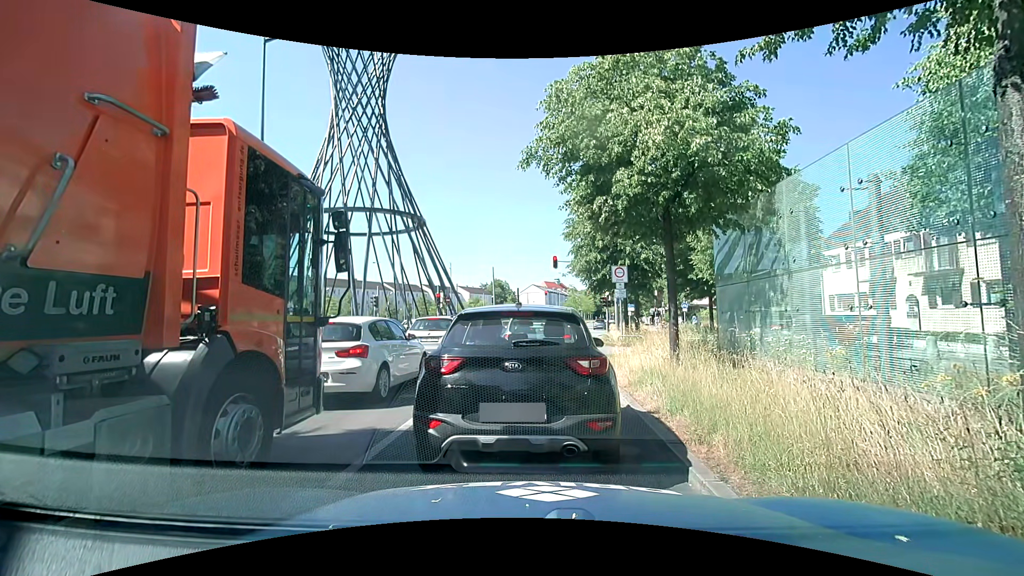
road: primary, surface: asphalt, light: Day
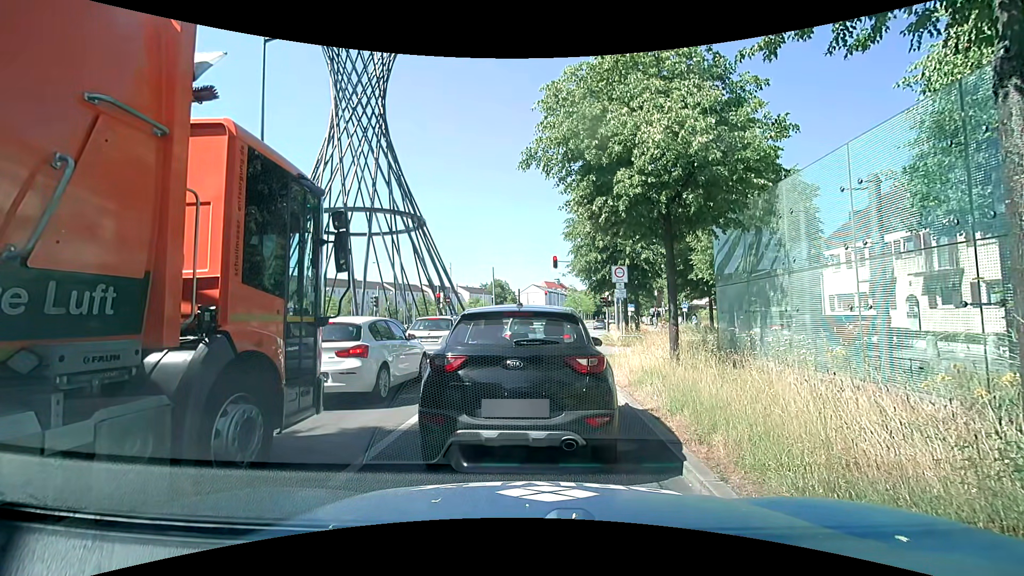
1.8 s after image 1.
(0.0, 0.0) m; 0°
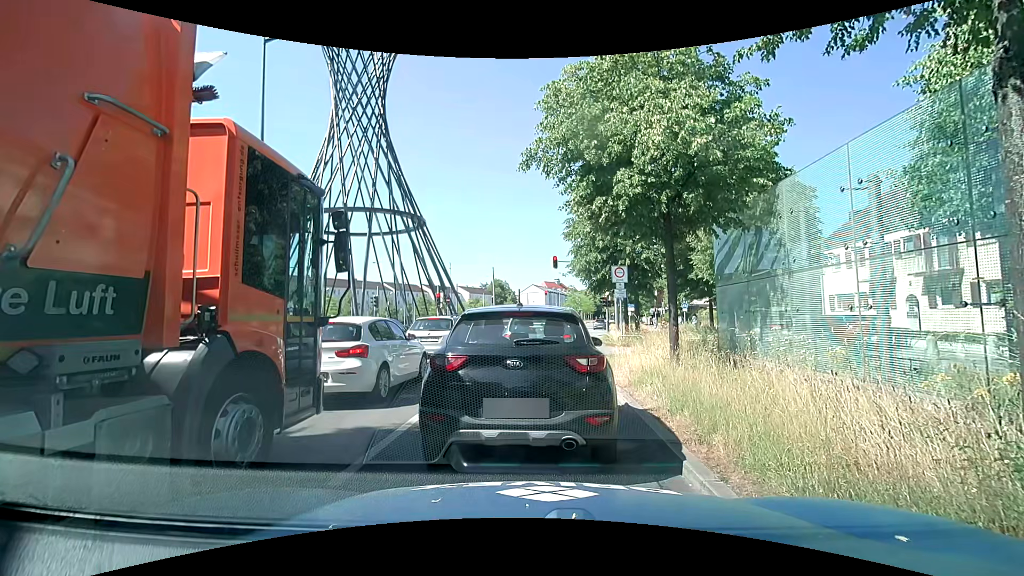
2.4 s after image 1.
(0.0, 0.0) m; 0°
